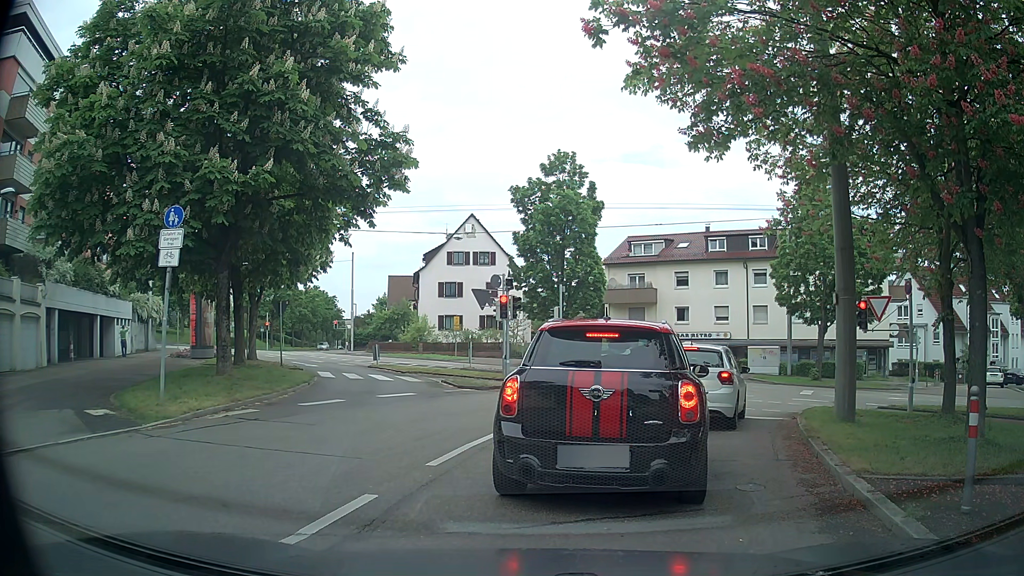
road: secondary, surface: asphalt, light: Day
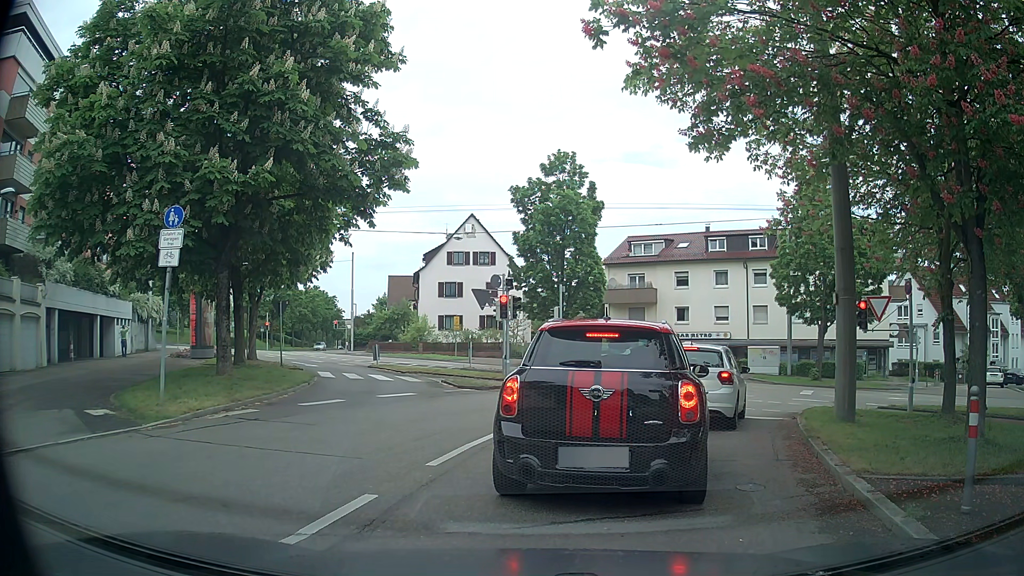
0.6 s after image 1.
(0.0, 0.0) m; 0°
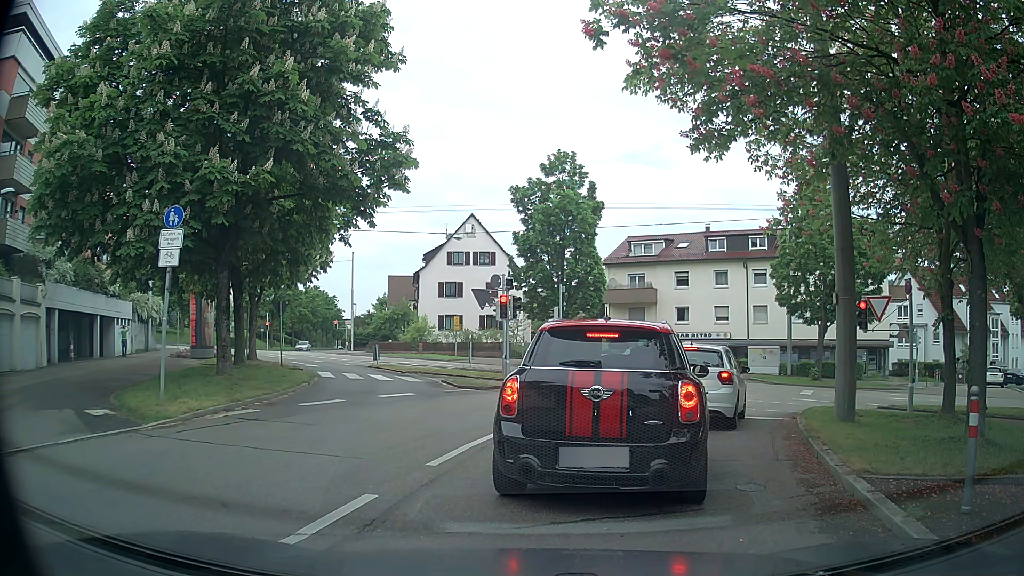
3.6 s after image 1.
(0.0, 0.0) m; 0°
